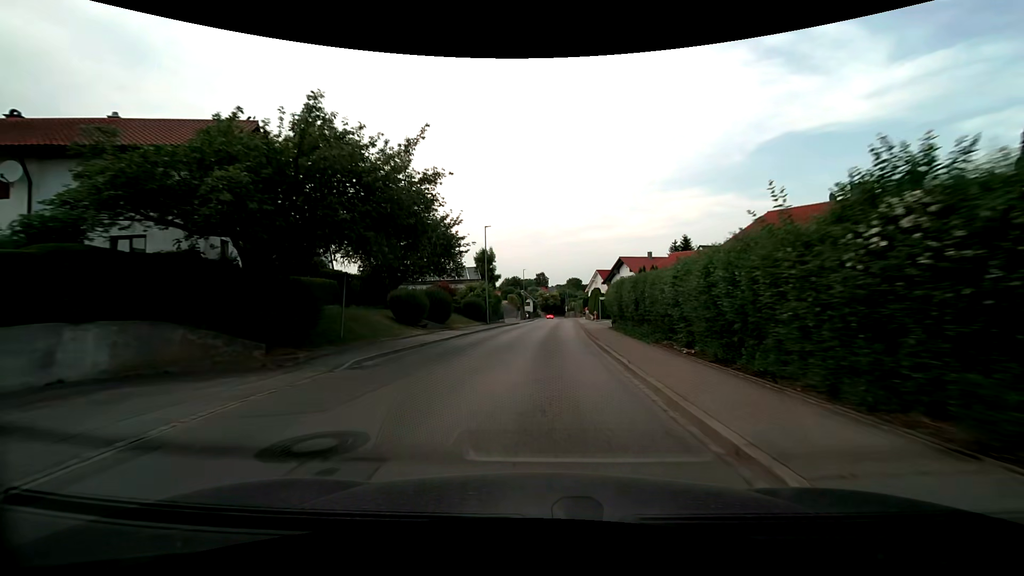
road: secondary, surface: asphalt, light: Day
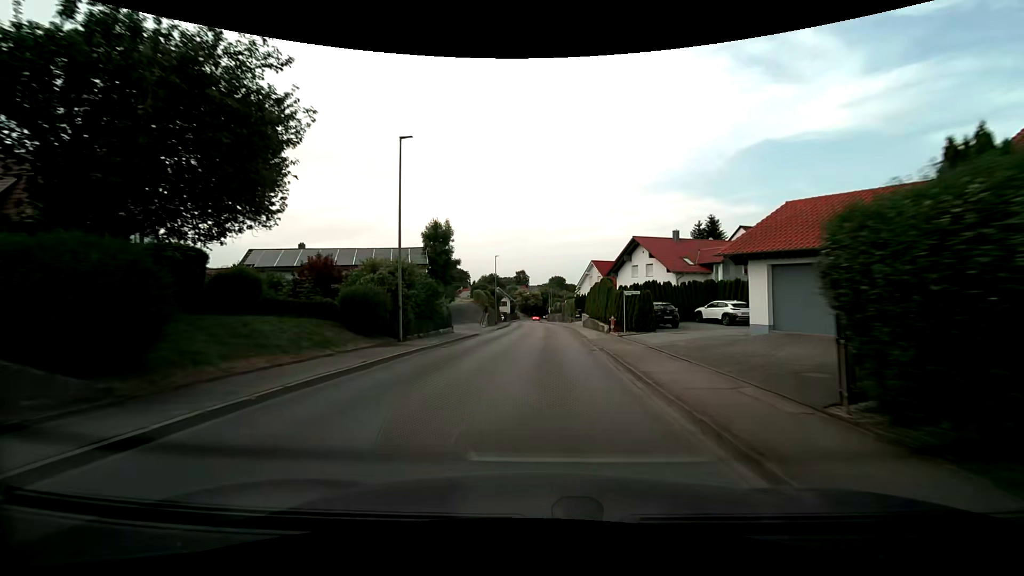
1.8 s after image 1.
(+0.2, +23.4) m; +2°
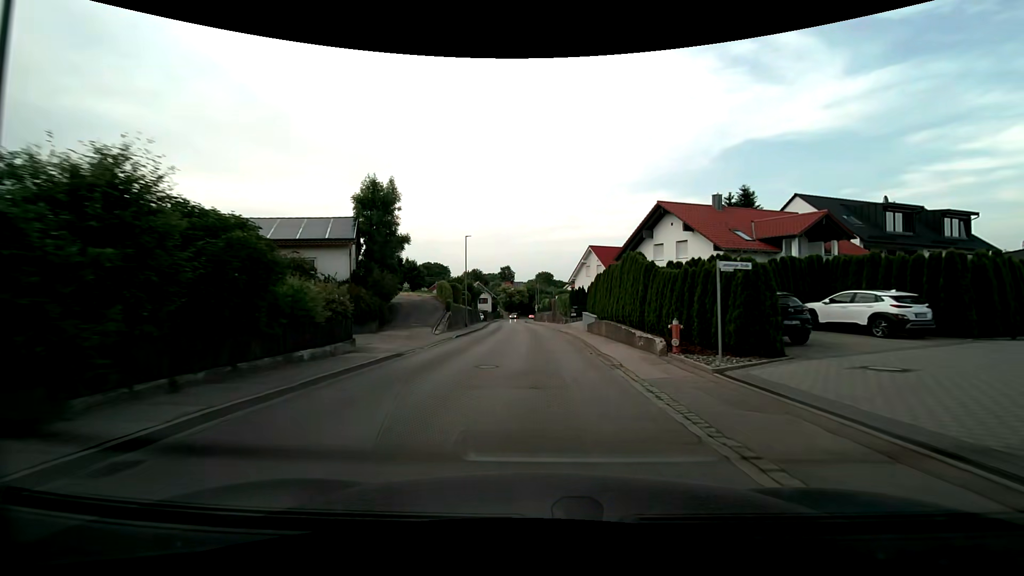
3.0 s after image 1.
(+0.3, +15.7) m; +2°
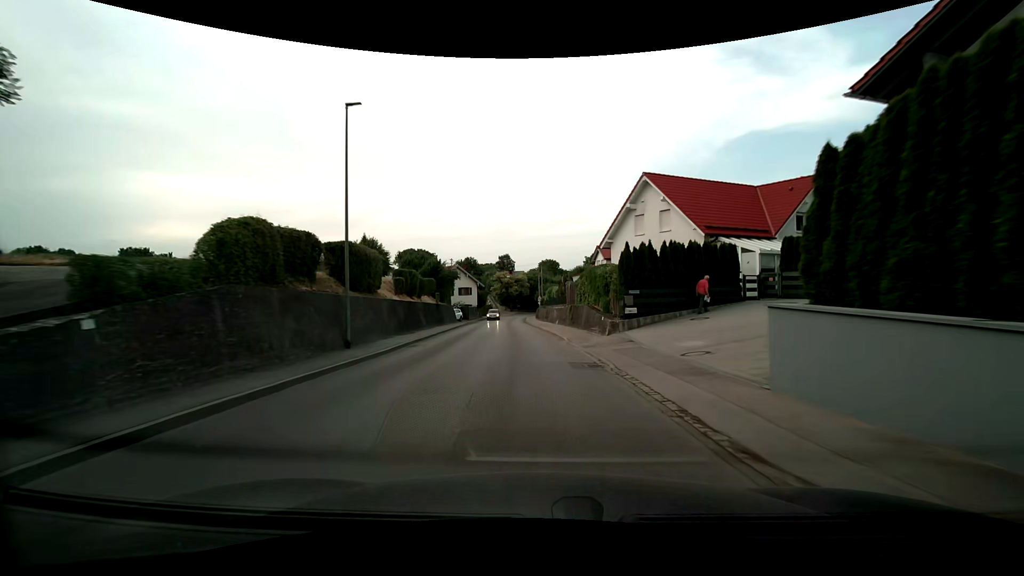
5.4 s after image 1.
(-0.1, +30.6) m; 0°
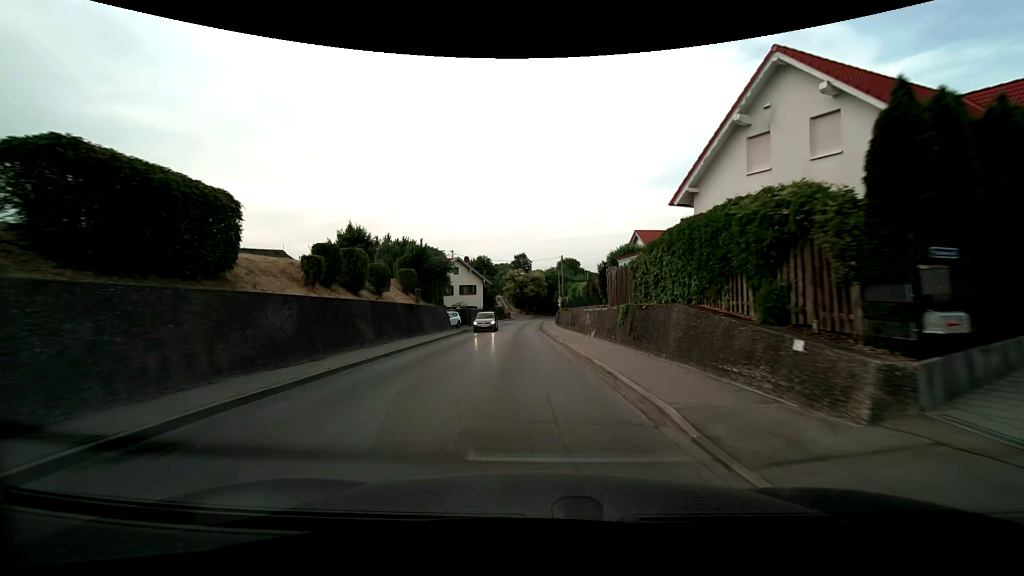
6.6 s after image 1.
(-0.3, +15.0) m; -2°
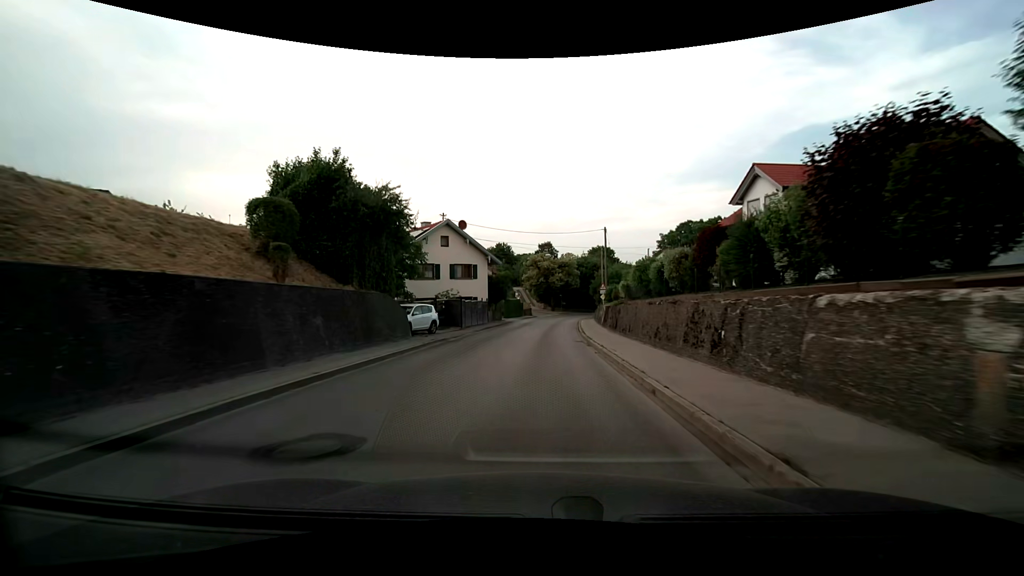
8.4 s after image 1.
(-0.8, +22.6) m; -3°
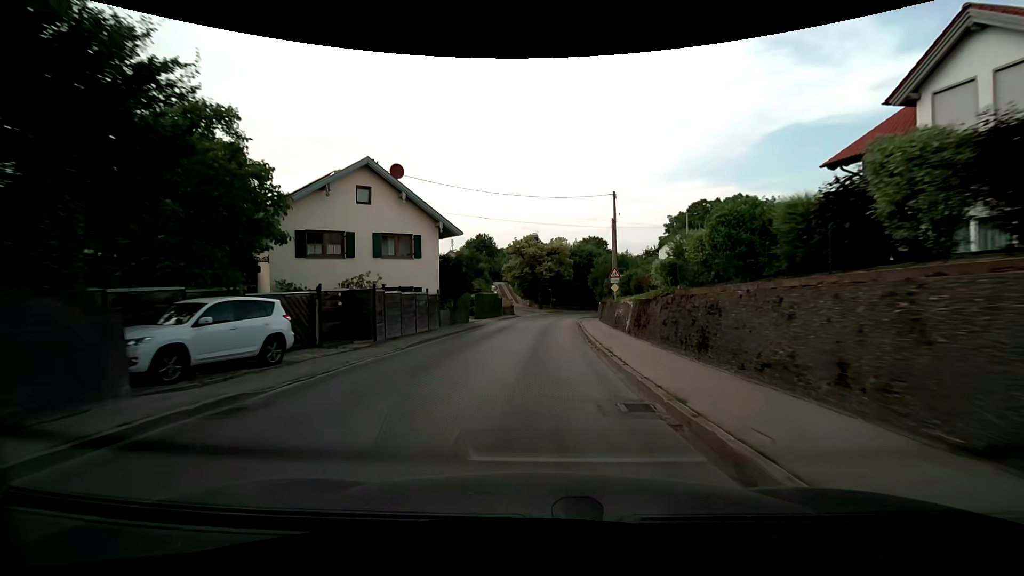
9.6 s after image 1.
(+0.2, +15.7) m; +1°
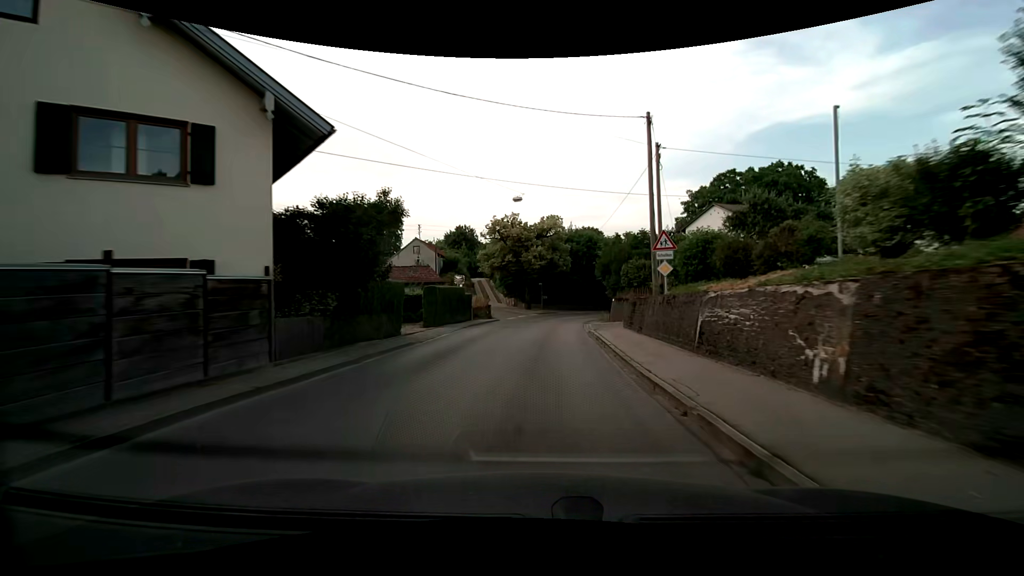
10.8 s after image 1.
(+0.2, +15.8) m; +1°
(0, +10) (0, +20) (+1, +30) (+3, +40) (+7, +49) (+12, +58) (+18, +65) (+25, +72) (+34, +78) (+42, +83) m
